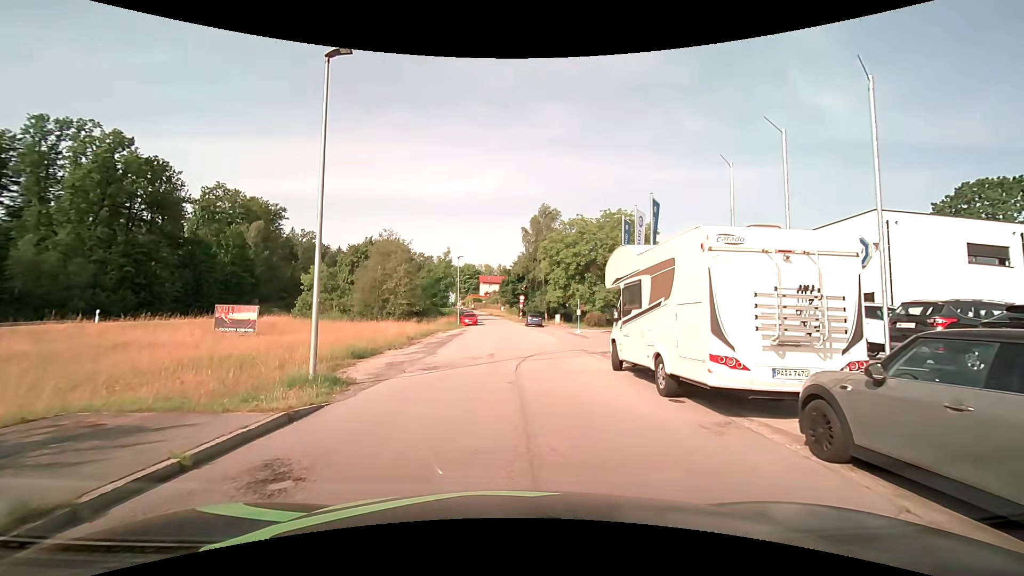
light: Day
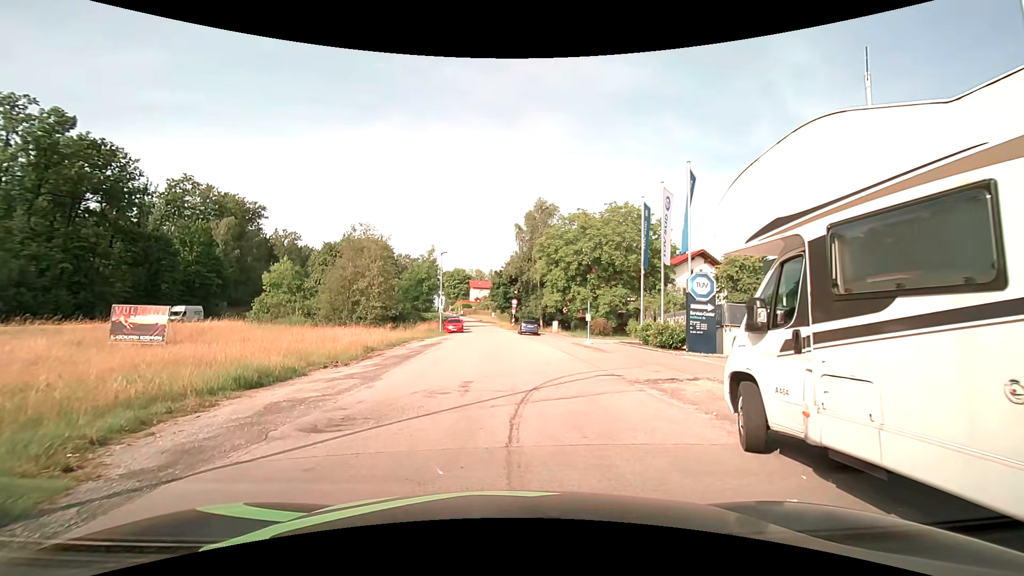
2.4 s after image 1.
(+0.1, +7.6) m; +2°
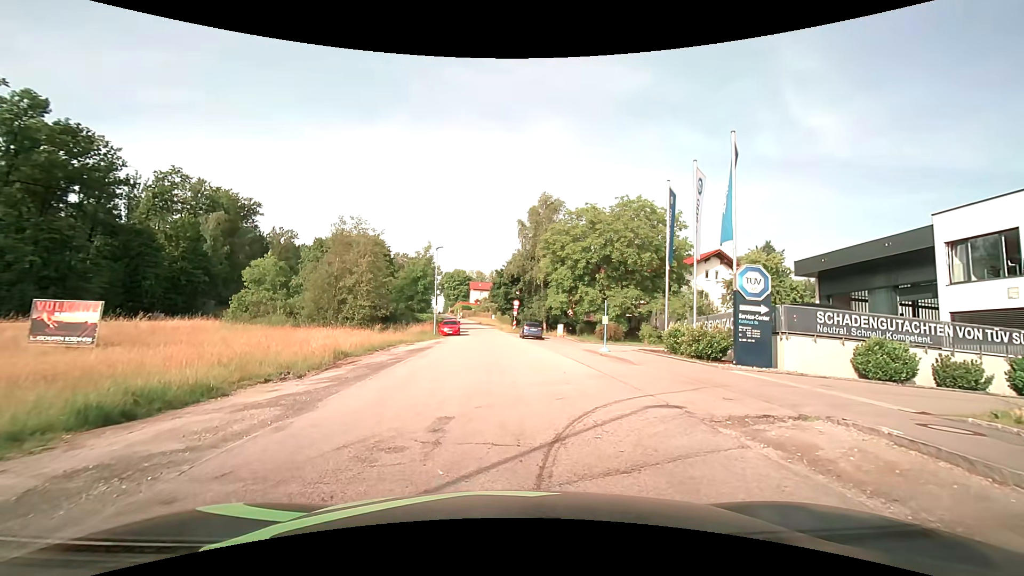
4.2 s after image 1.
(-0.1, +4.3) m; -1°
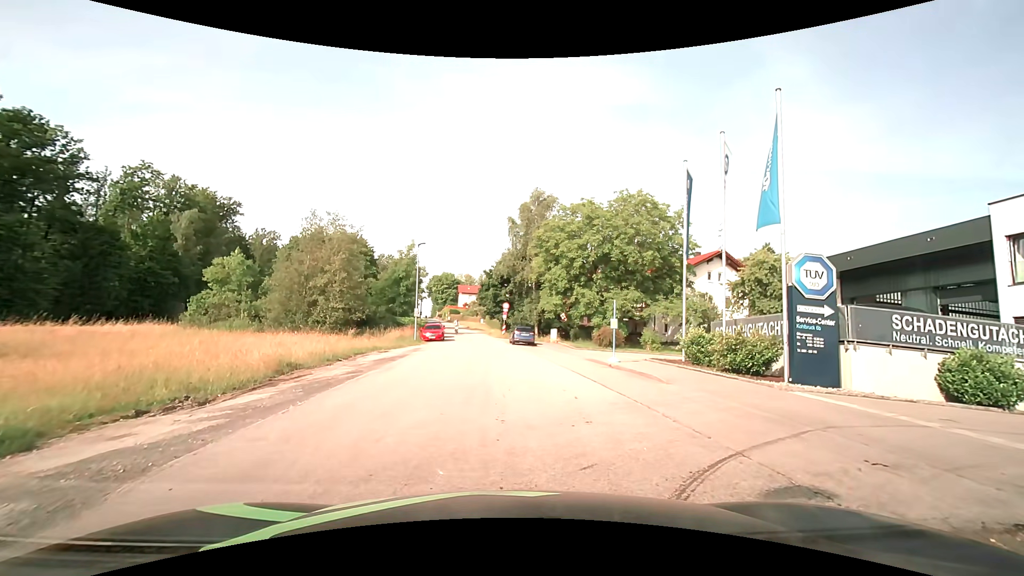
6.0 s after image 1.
(0.0, +4.1) m; +2°
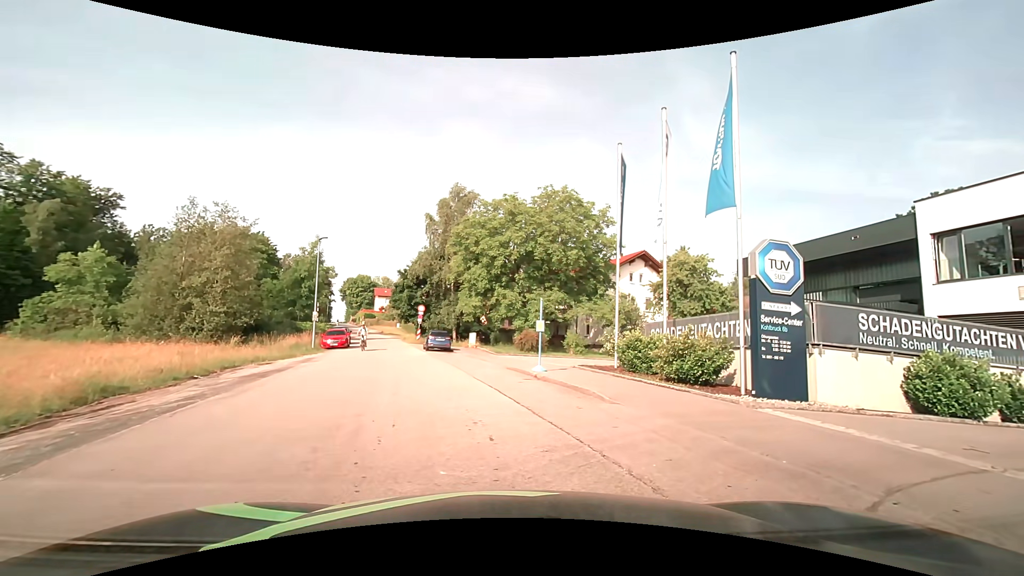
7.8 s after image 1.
(+0.2, +3.2) m; +9°
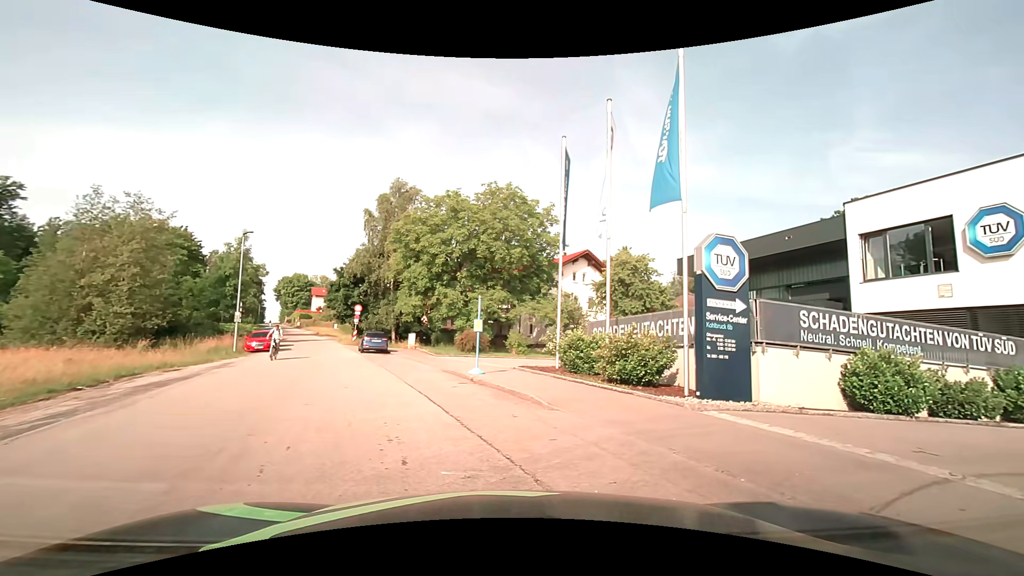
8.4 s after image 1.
(+0.1, +1.0) m; +7°
